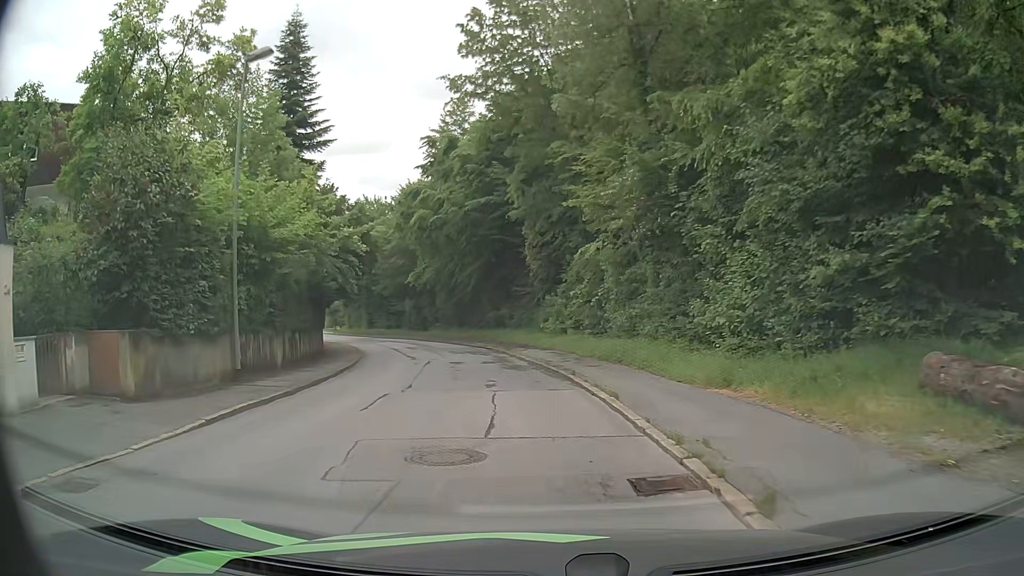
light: Day
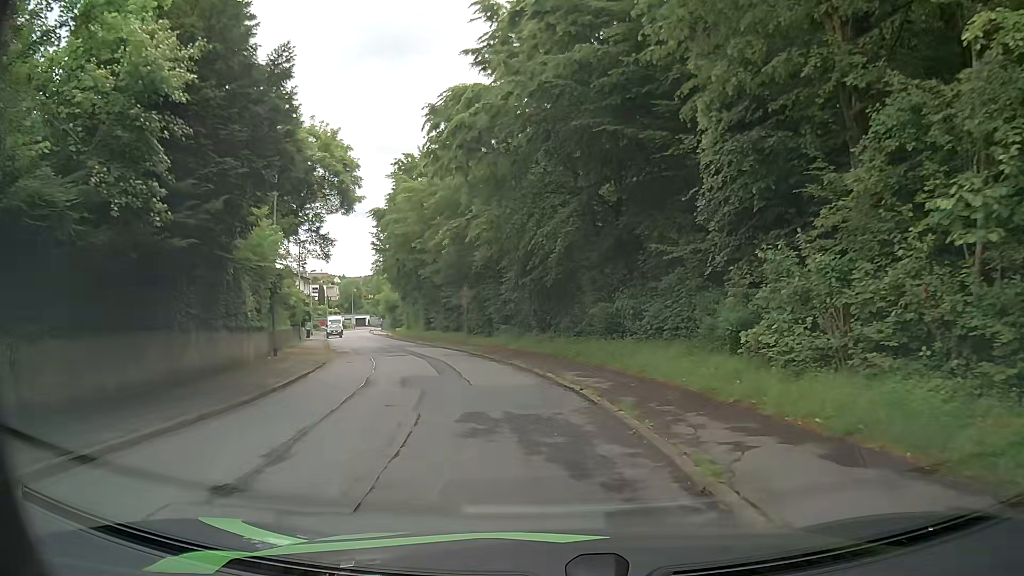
(-1.5, +21.1) m; -8°
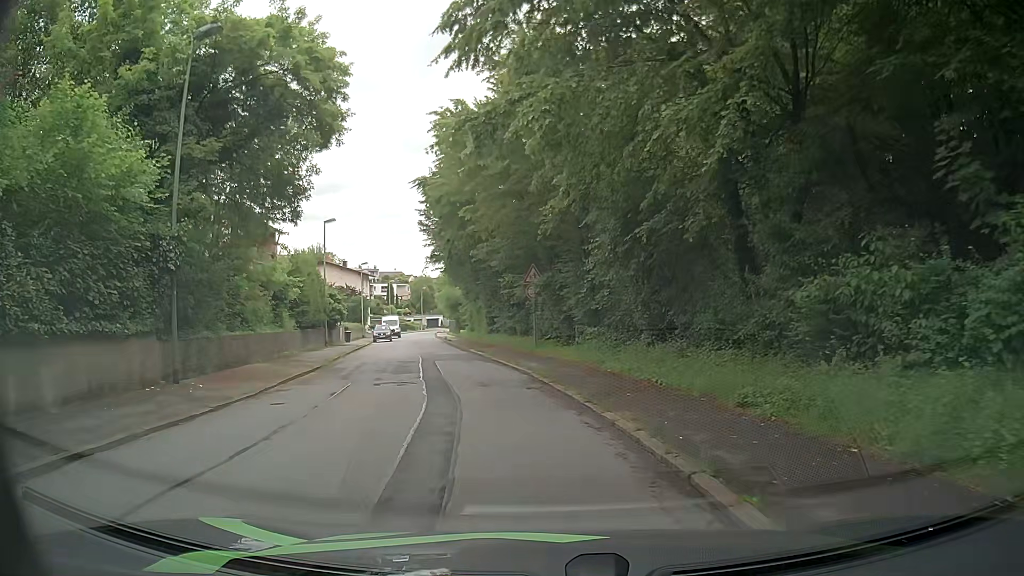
(-0.8, +12.6) m; -7°
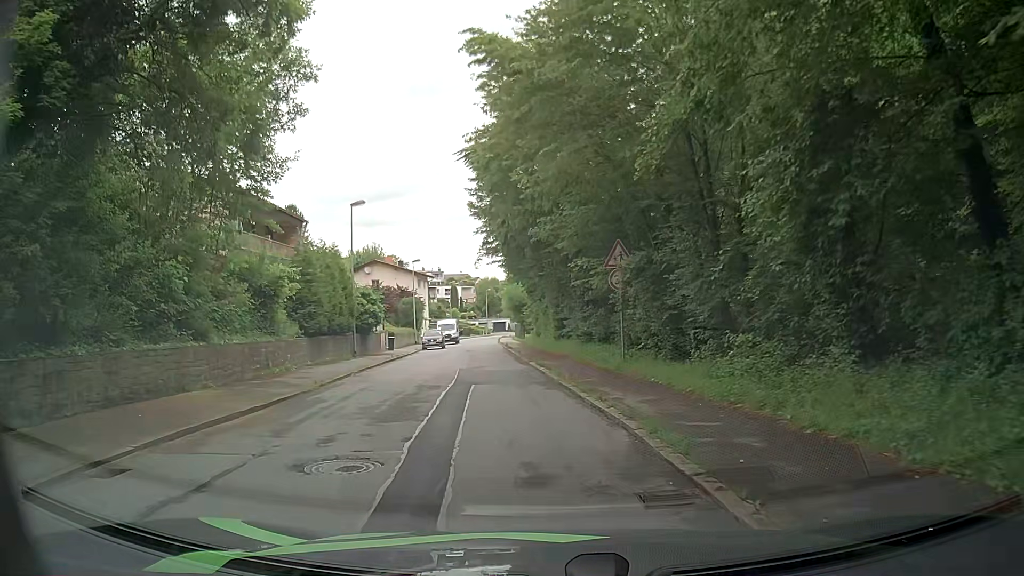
(-0.4, +8.5) m; -6°
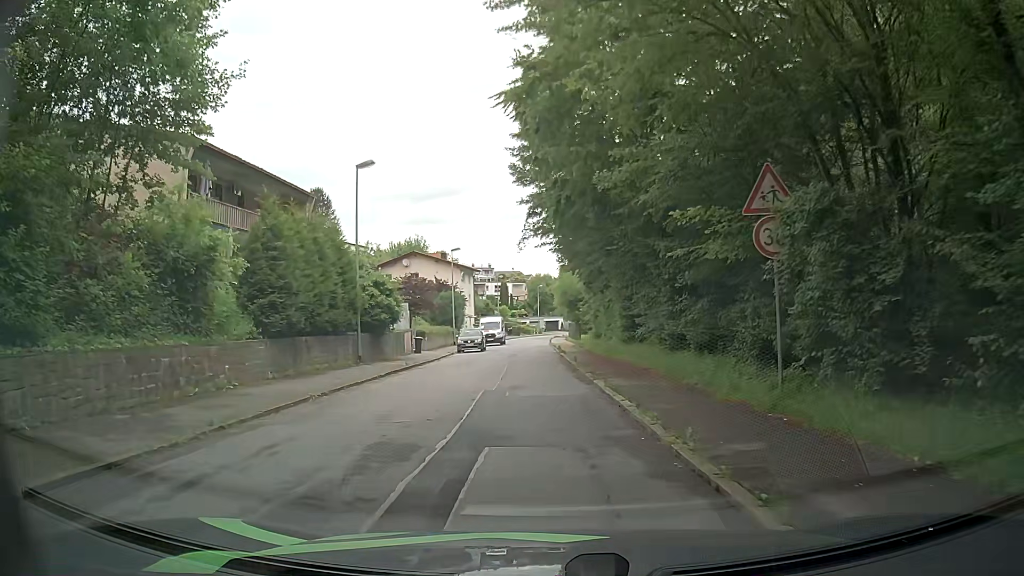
(-0.4, +8.5) m; -5°
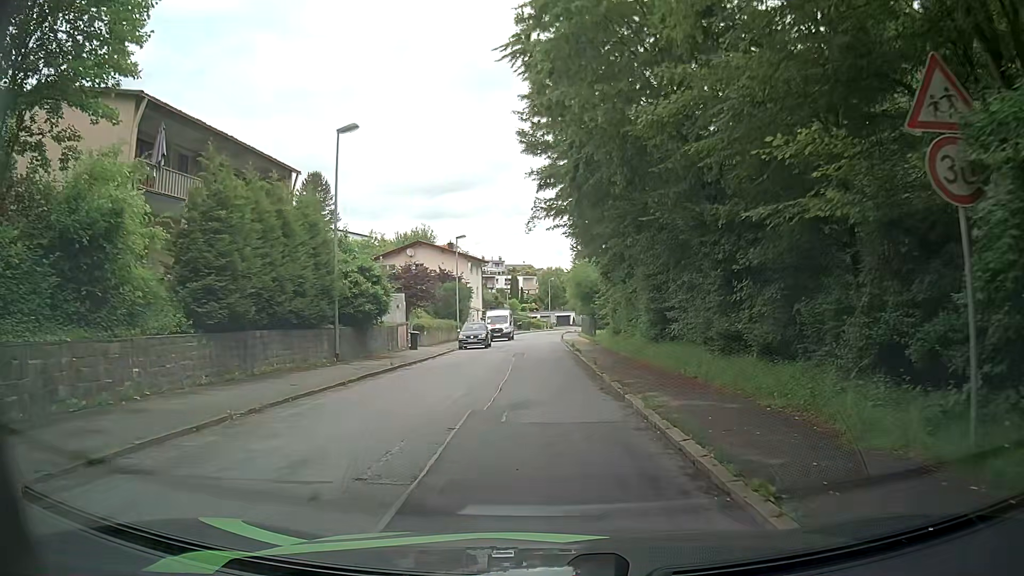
(0.0, +4.4) m; -2°
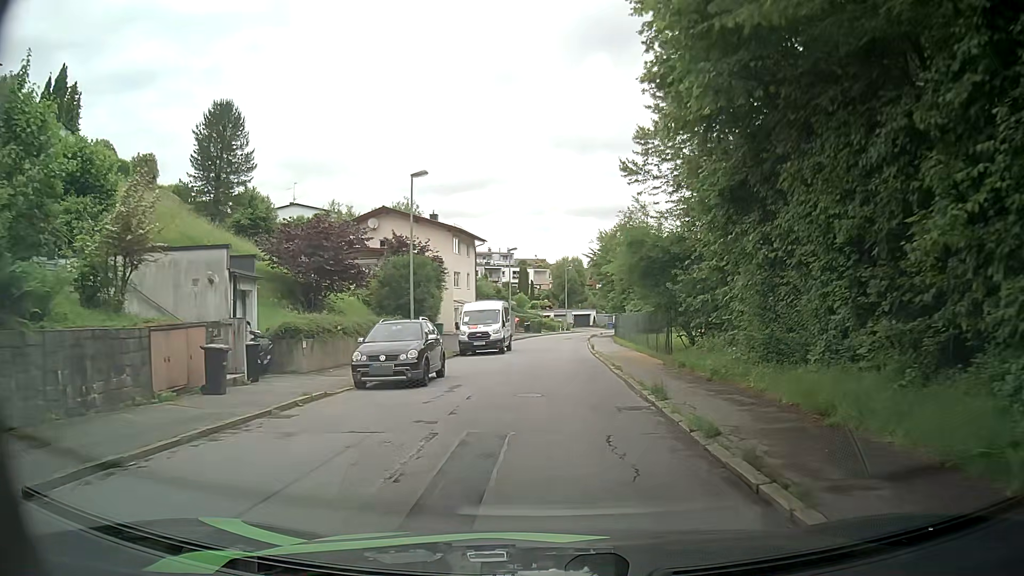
(+0.1, +22.8) m; 0°
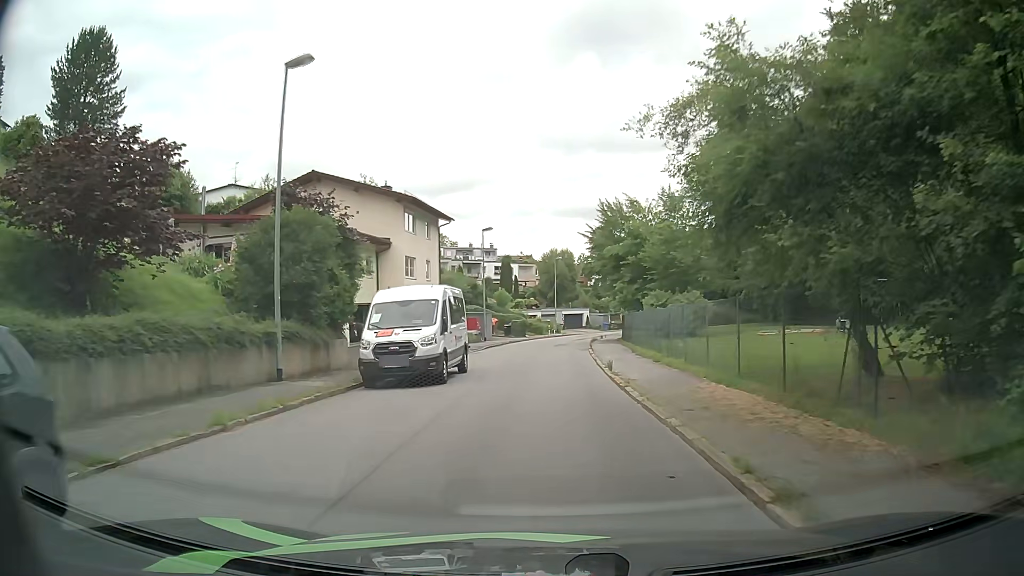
(+0.2, +14.4) m; +1°
(0, +10) (0, +20) (0, +30) (+1, +40) (+2, +50) (+4, +60) (+6, +70) (+9, +79) (+12, +89) (+16, +98) m
